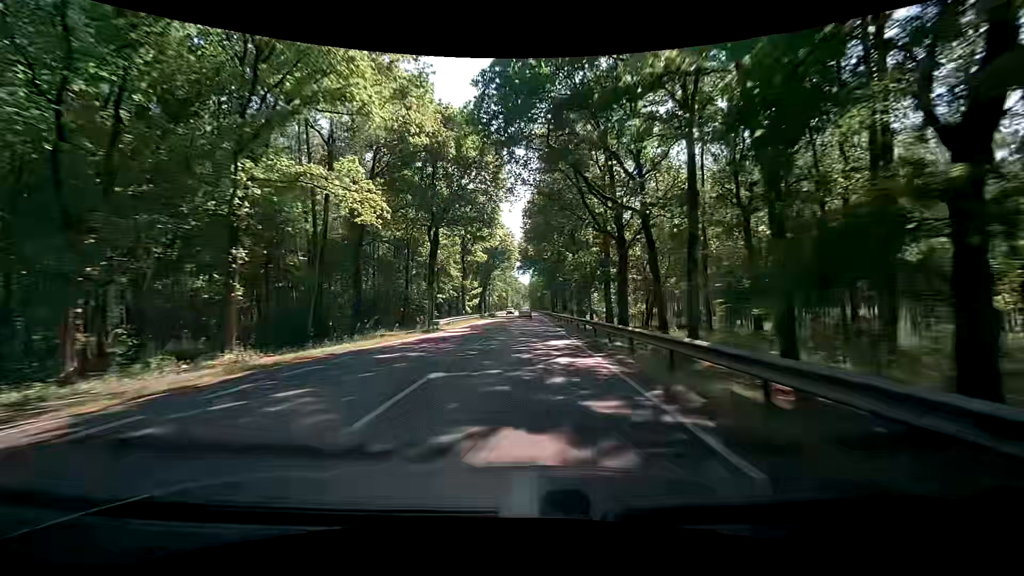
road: primary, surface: asphalt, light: Day
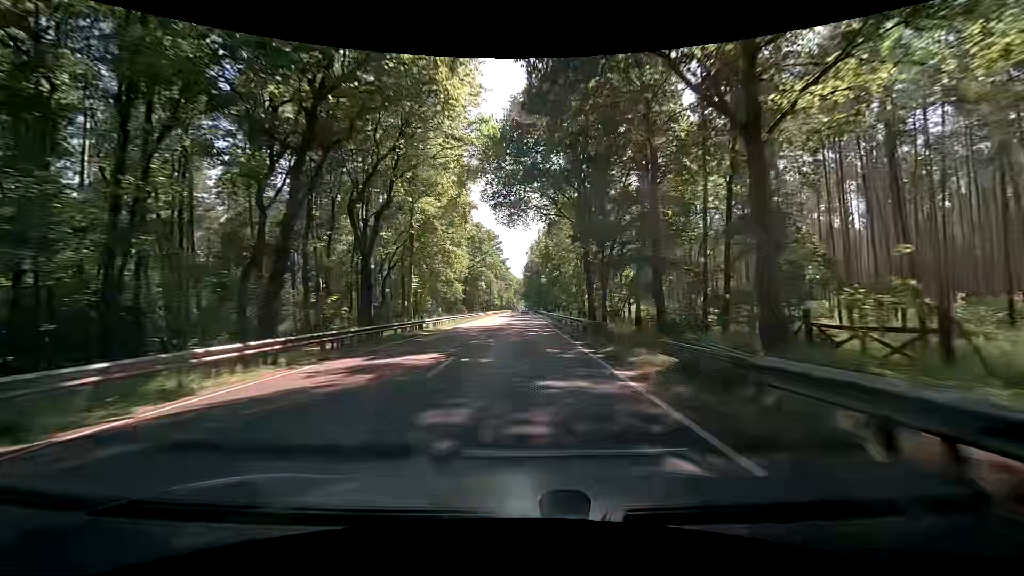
(0.0, +68.2) m; 0°
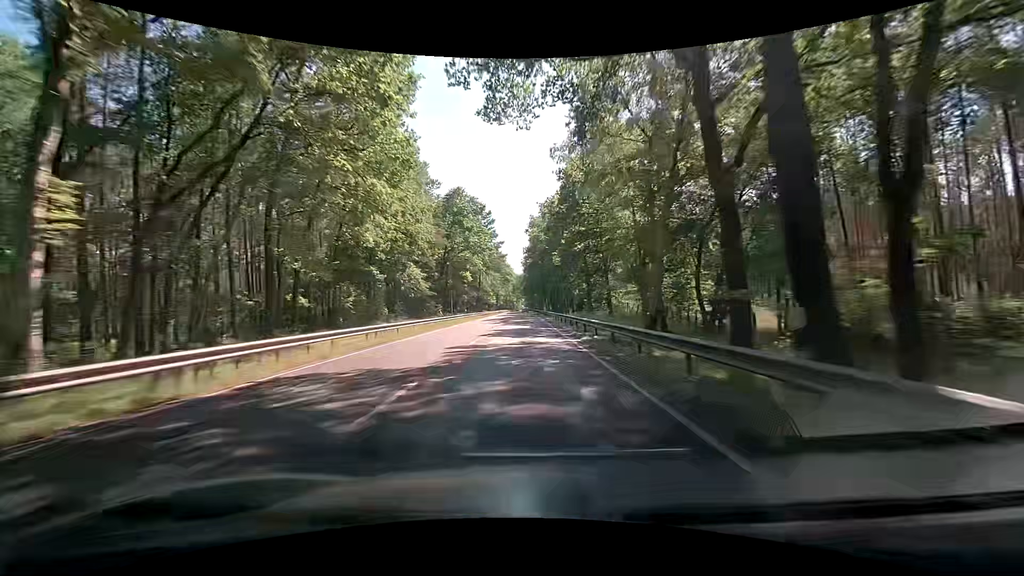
(+0.1, +28.1) m; +1°
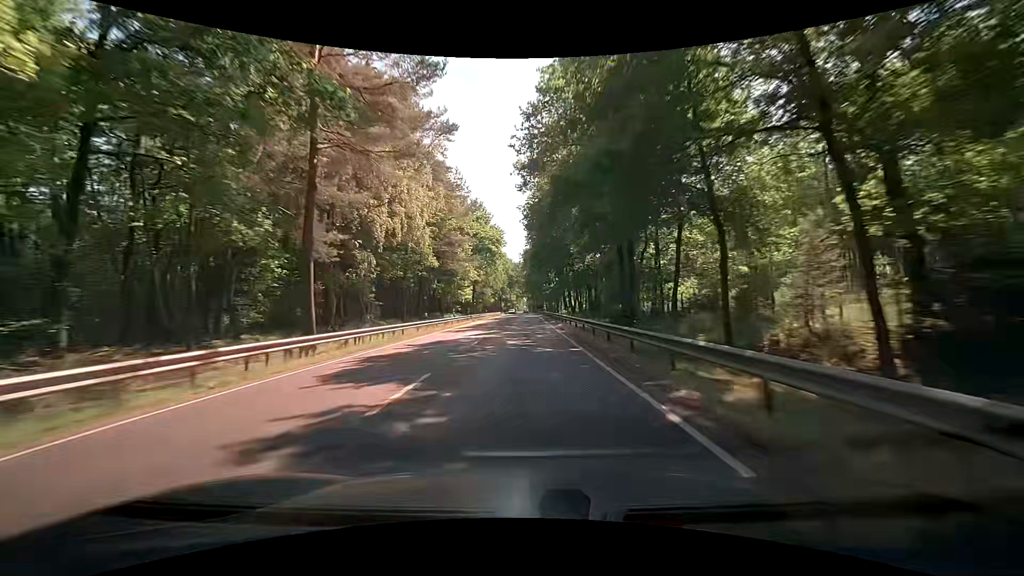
(-1.6, +71.5) m; -1°
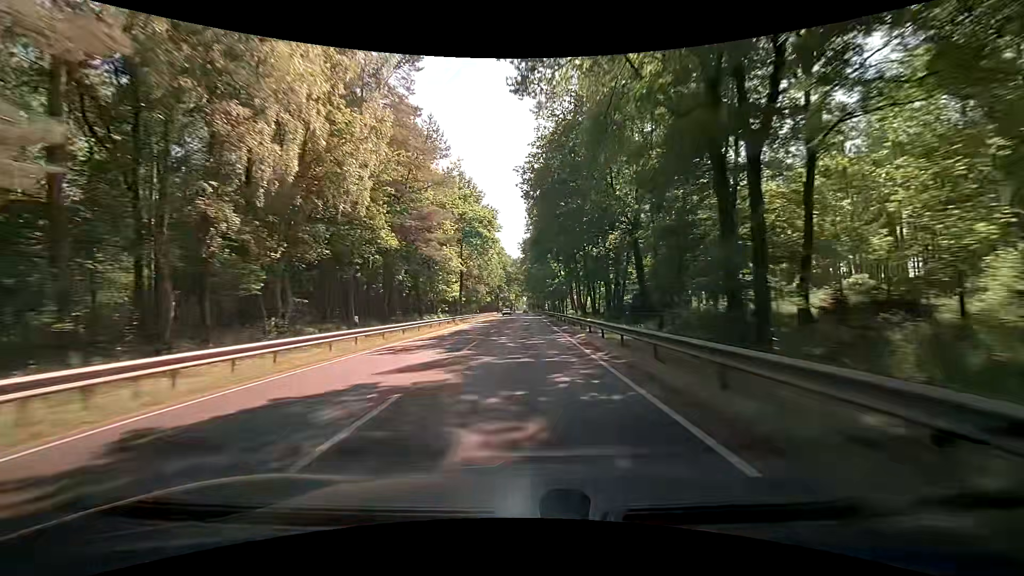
(0.0, +14.6) m; 0°
(0, +10) (0, +20) (0, +30) (0, +40) (0, +50) (0, +60) (0, +70) (0, +80) (0, +90) (0, +100) m
